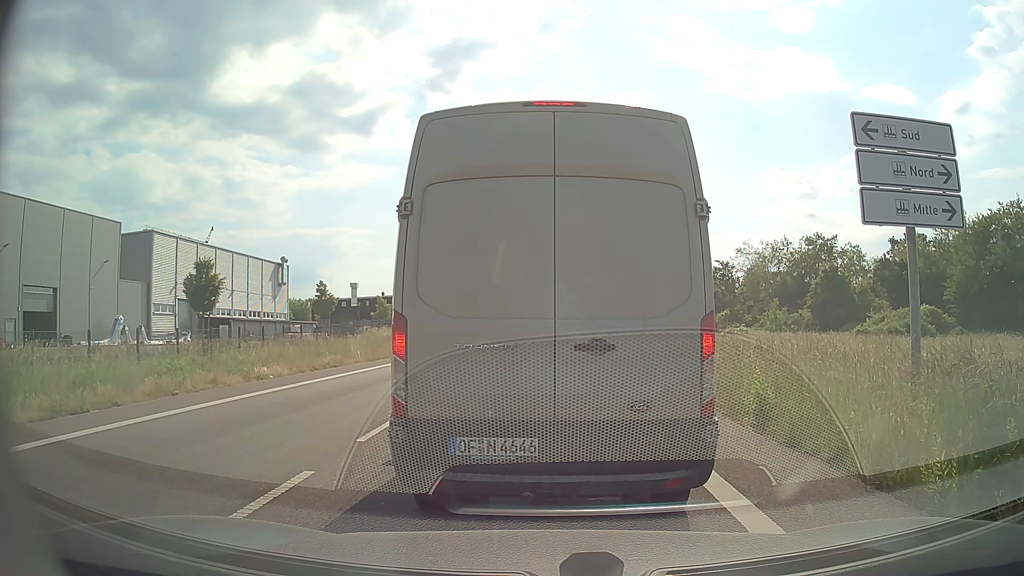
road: secondary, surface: asphalt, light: Day
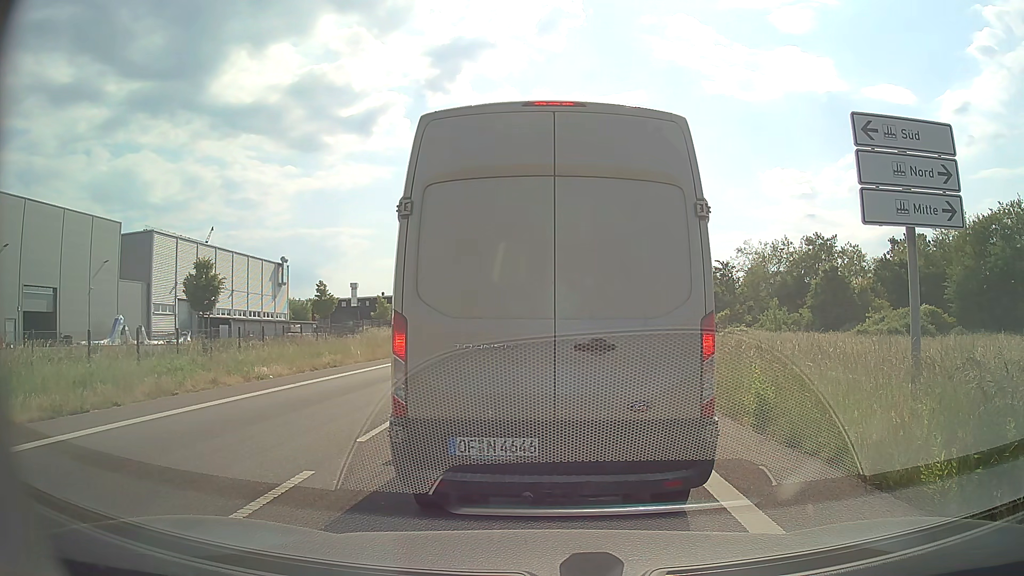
(0.0, 0.0) m; 0°
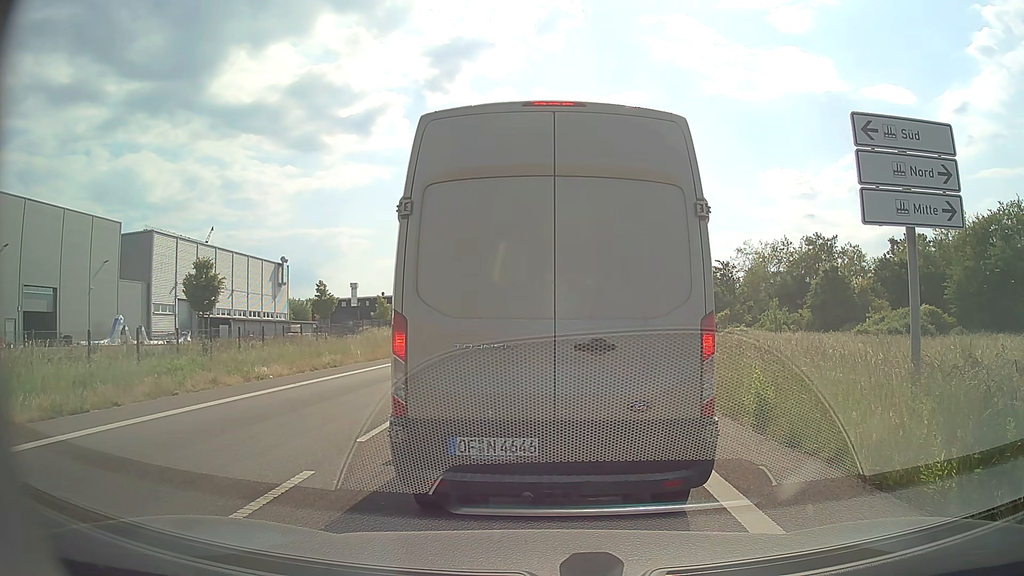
(0.0, 0.0) m; 0°
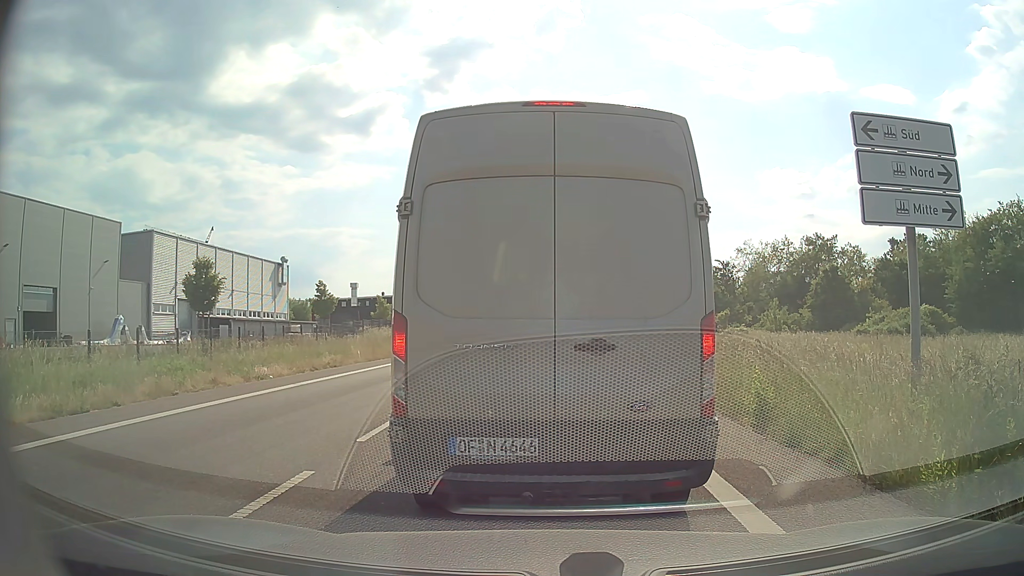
(0.0, 0.0) m; 0°
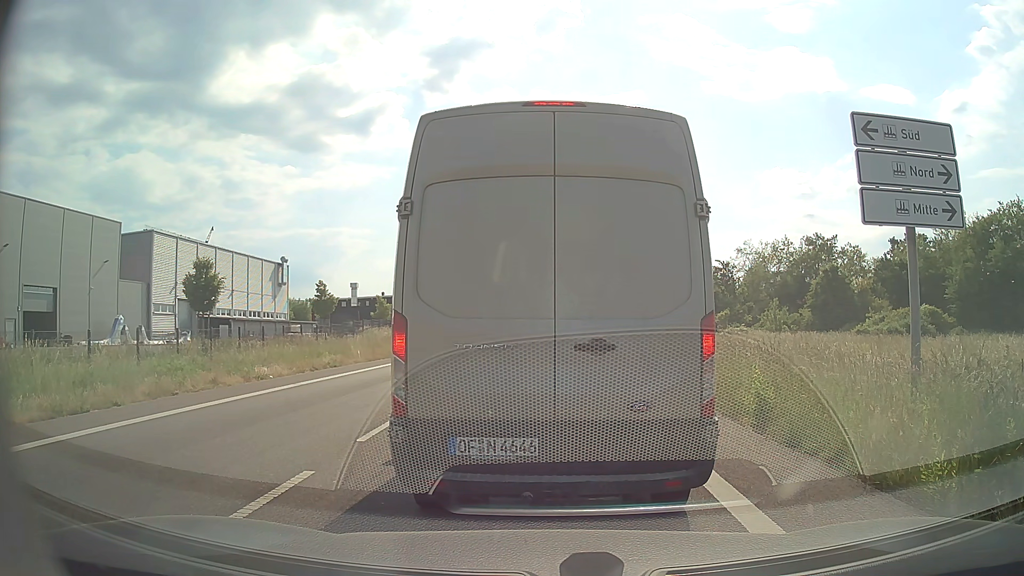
(0.0, 0.0) m; 0°
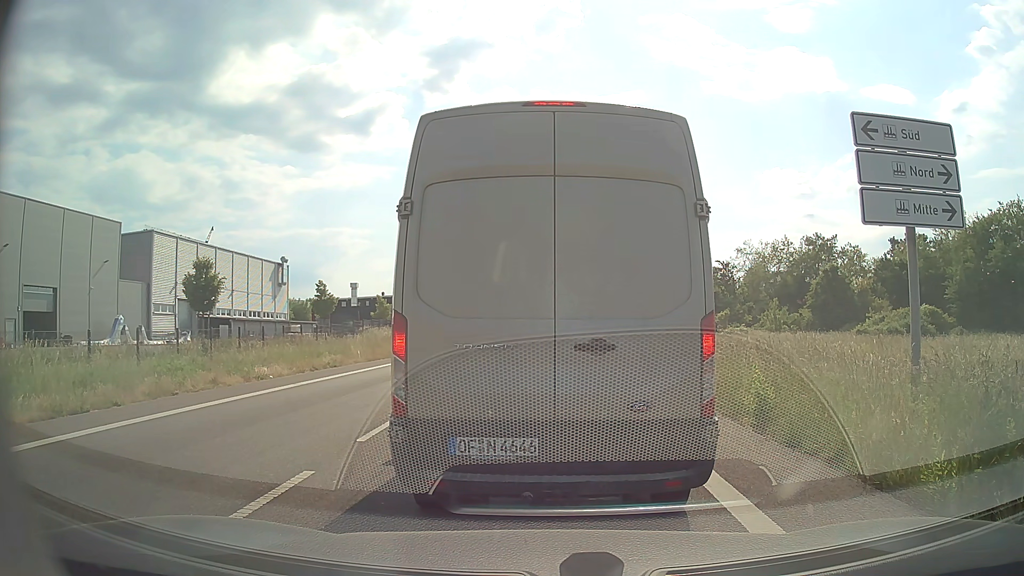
(0.0, 0.0) m; 0°
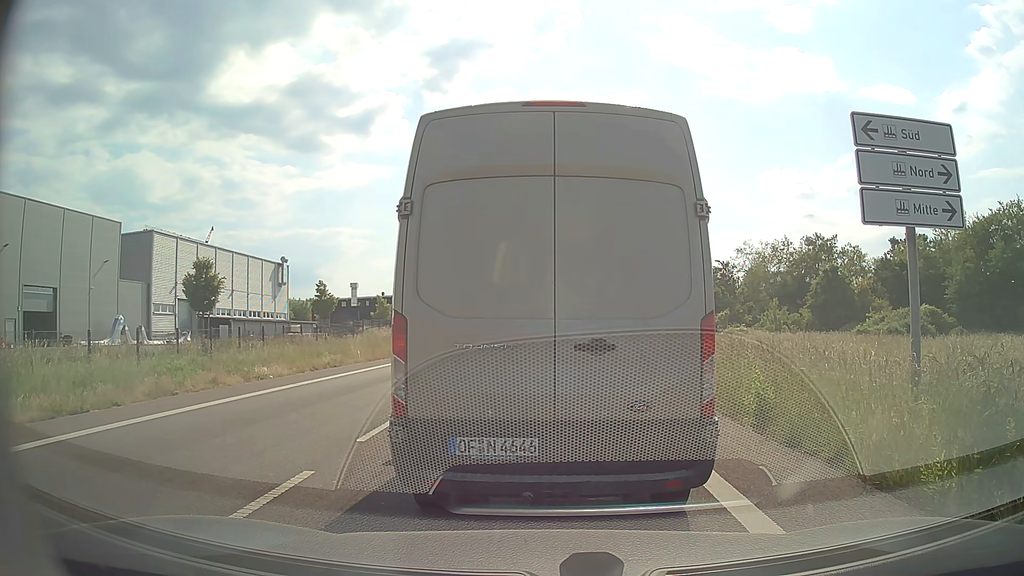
(0.0, 0.0) m; 0°
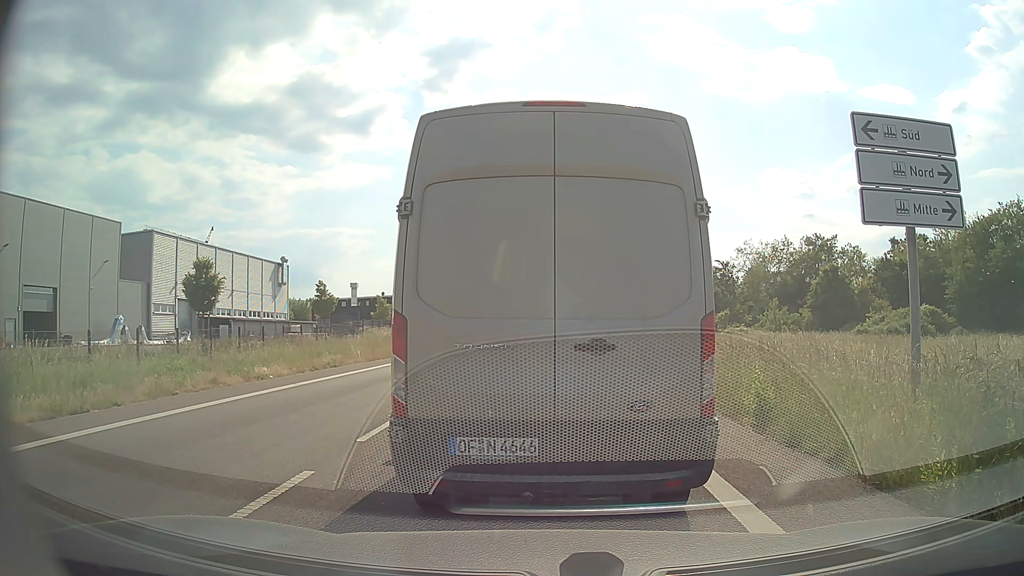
(0.0, 0.0) m; 0°
